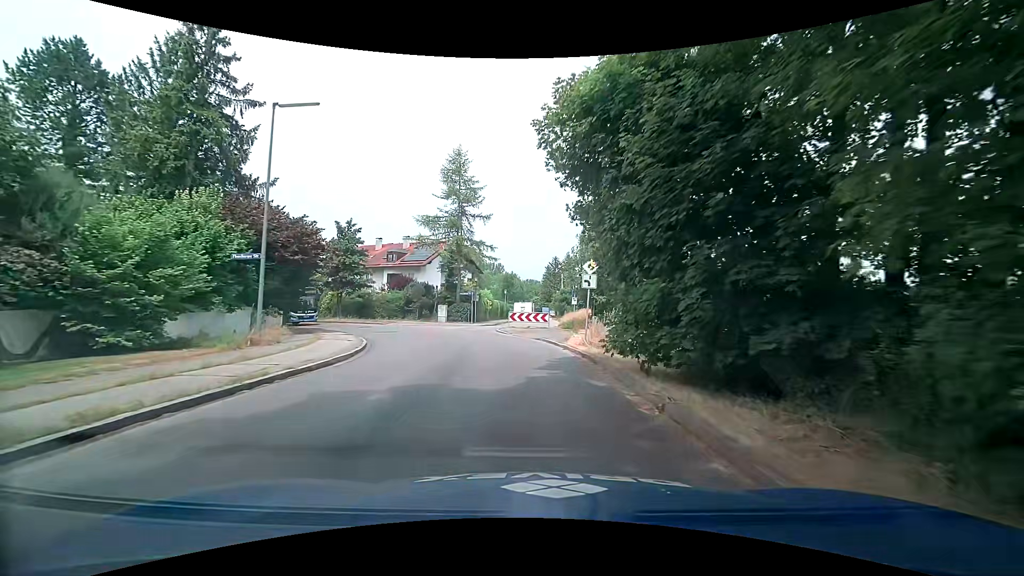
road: tertiary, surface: asphalt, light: Day
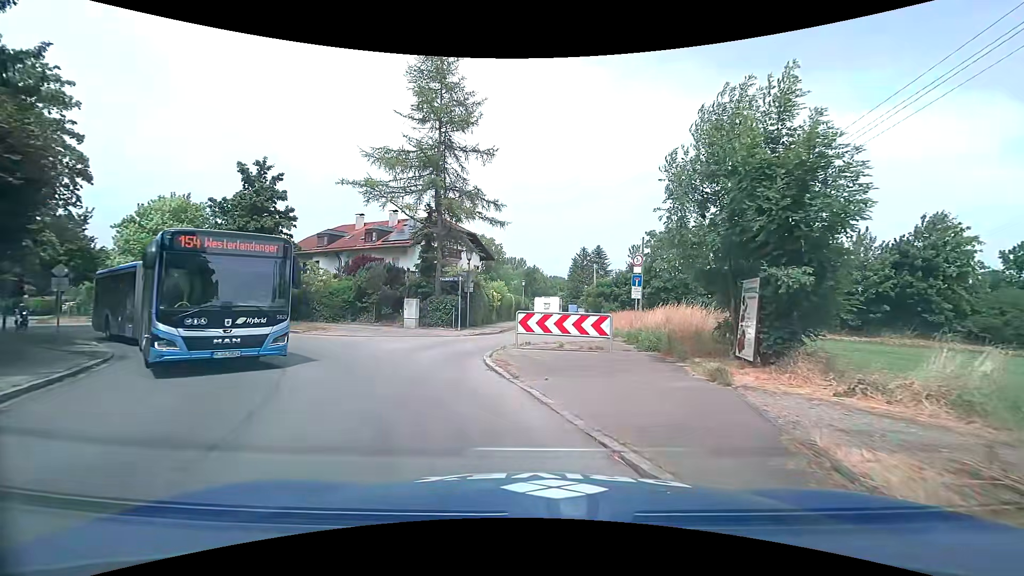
(-0.4, +17.4) m; -2°
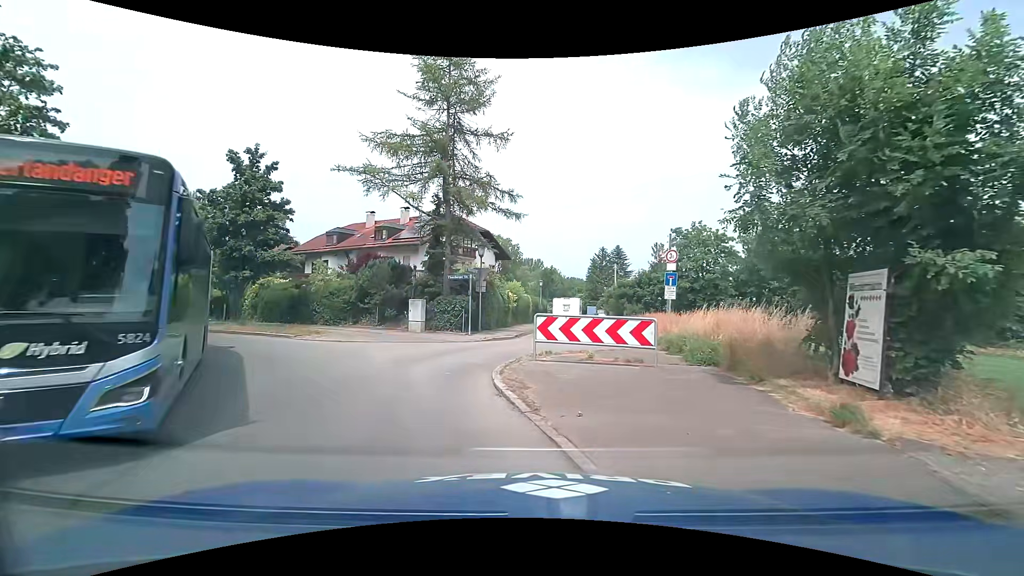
(-0.1, +2.6) m; -2°
(-2, +9) (-8, +18) (-16, +24) (-25, +29) (-33, +34) (-41, +40) (-50, +45) (-58, +50) (-67, +56) (-76, +61) m
